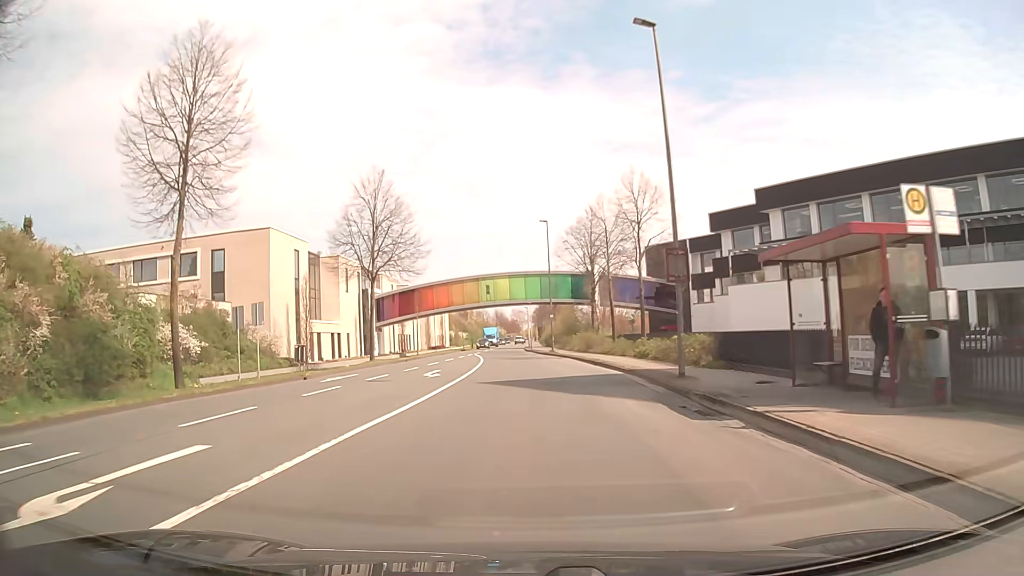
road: secondary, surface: asphalt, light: Day
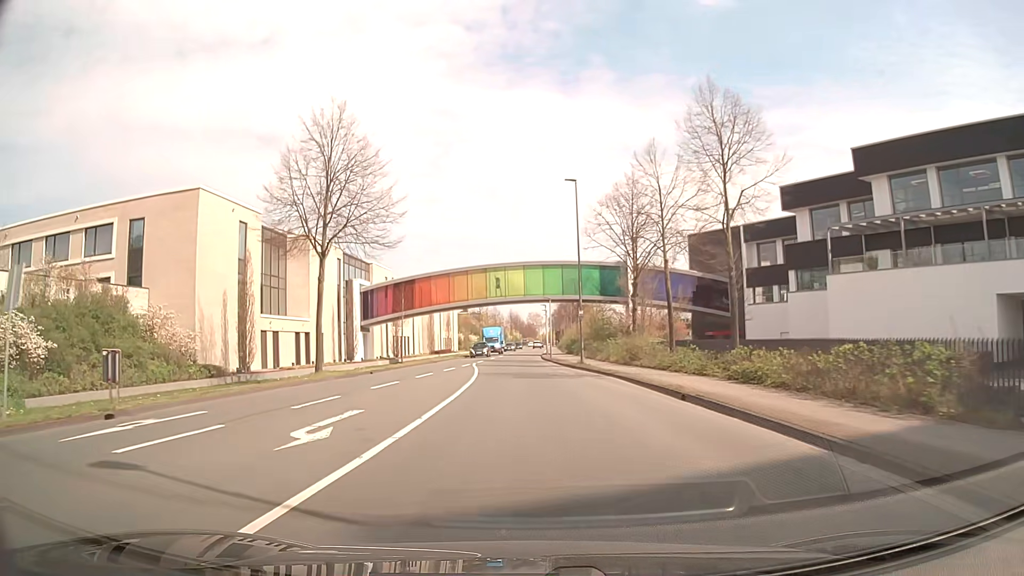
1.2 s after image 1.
(-0.2, +15.2) m; -2°
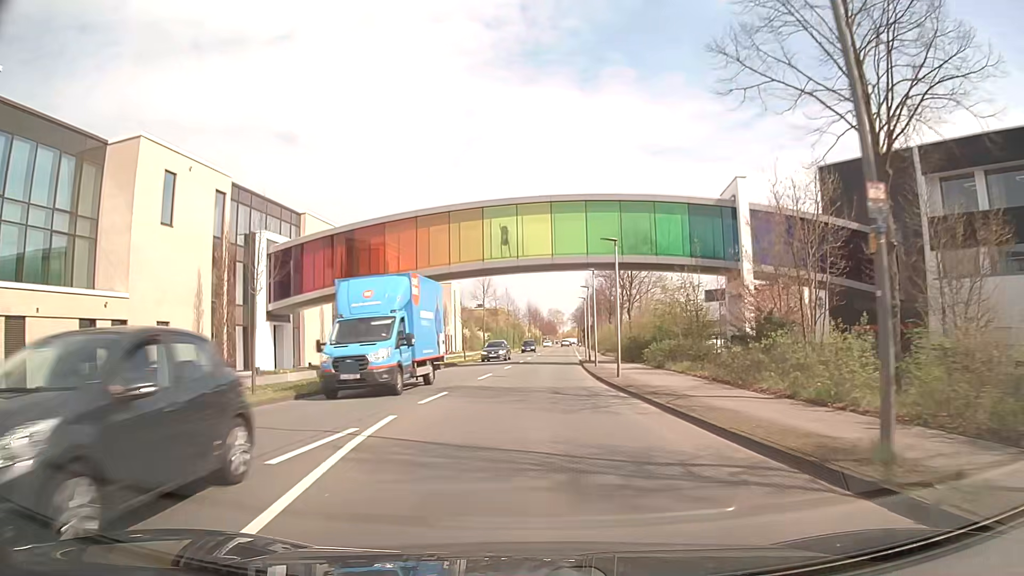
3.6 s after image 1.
(-0.4, +30.4) m; -1°
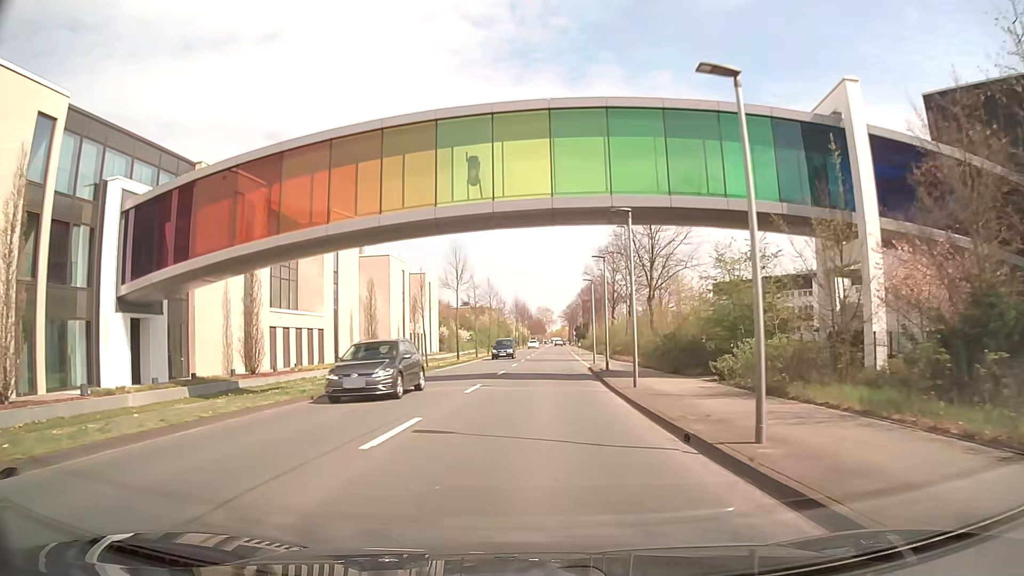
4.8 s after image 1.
(+0.1, +15.2) m; +1°
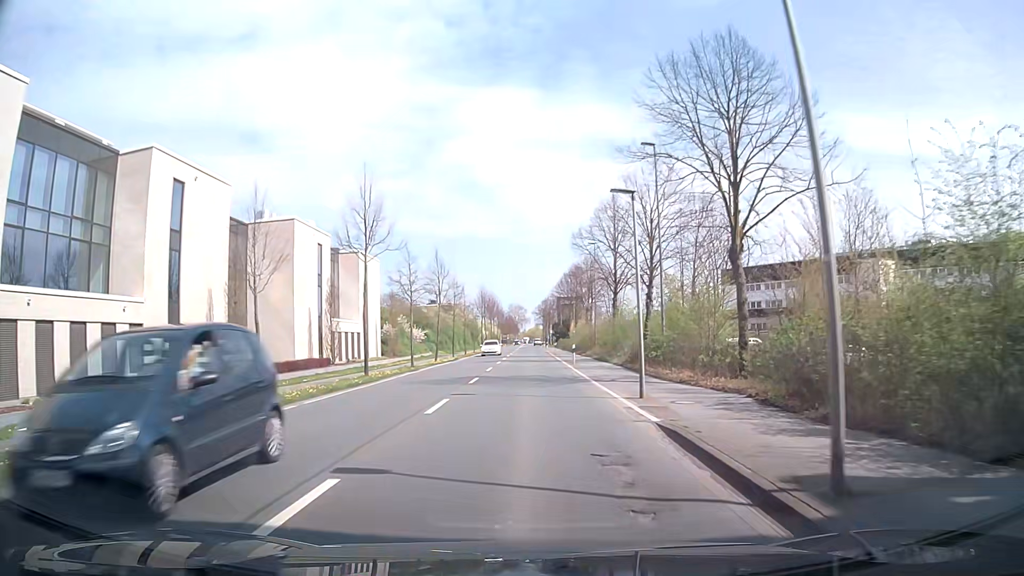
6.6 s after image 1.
(+0.4, +22.9) m; +2°
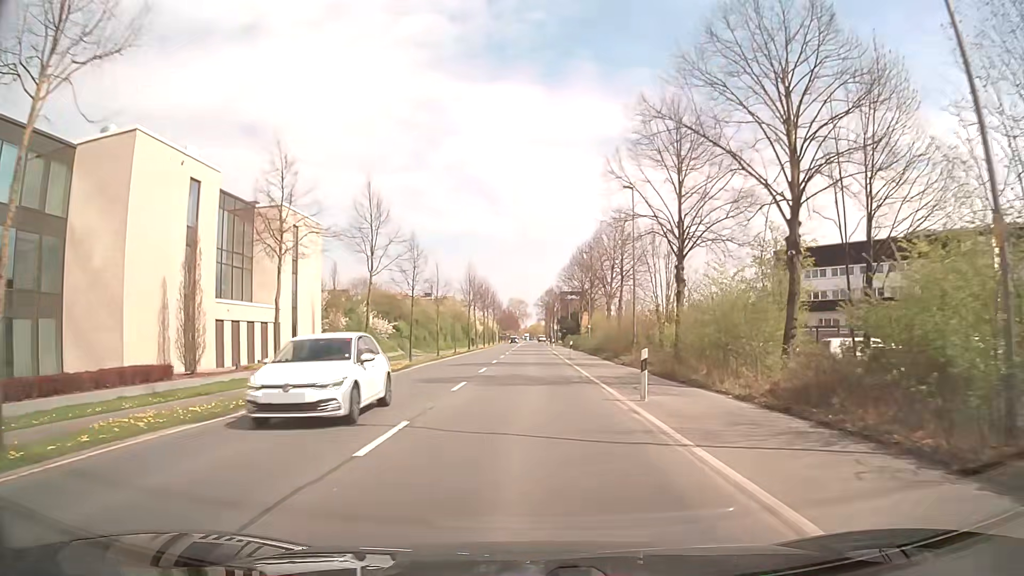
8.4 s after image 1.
(+0.1, +22.9) m; 0°
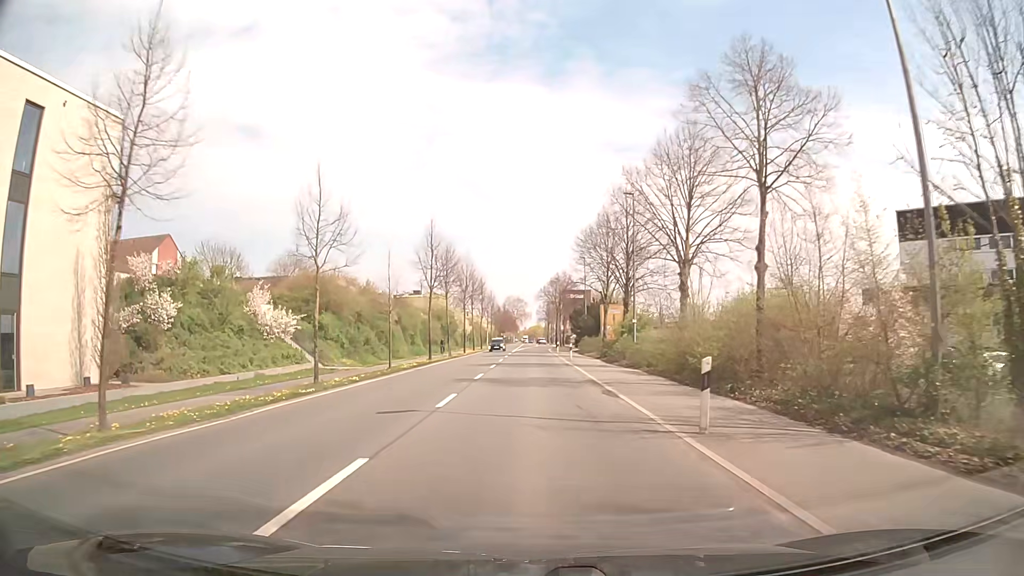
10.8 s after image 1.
(-0.1, +30.6) m; 0°
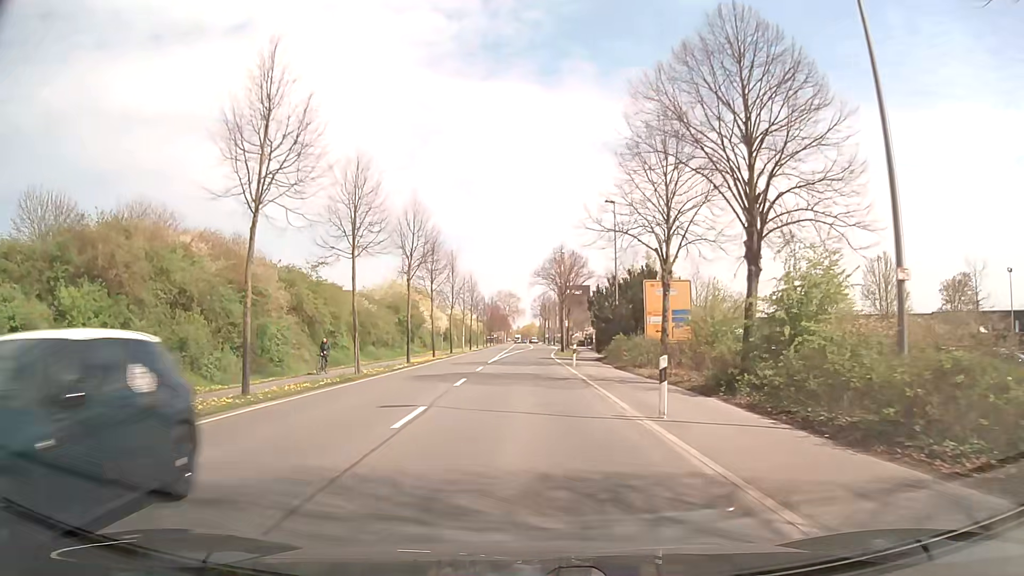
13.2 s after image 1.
(+0.3, +30.6) m; +1°
(0, +10) (0, +20) (0, +30) (0, +40) (0, +50) (+1, +60) (+1, +70) (+1, +80) (+2, +90) (+2, +100) m
